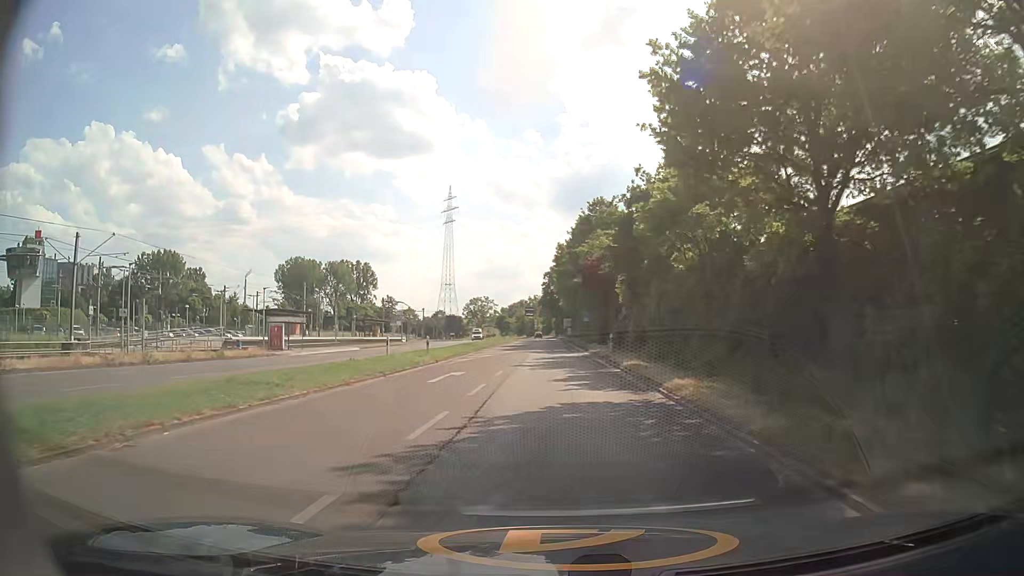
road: secondary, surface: asphalt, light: Day
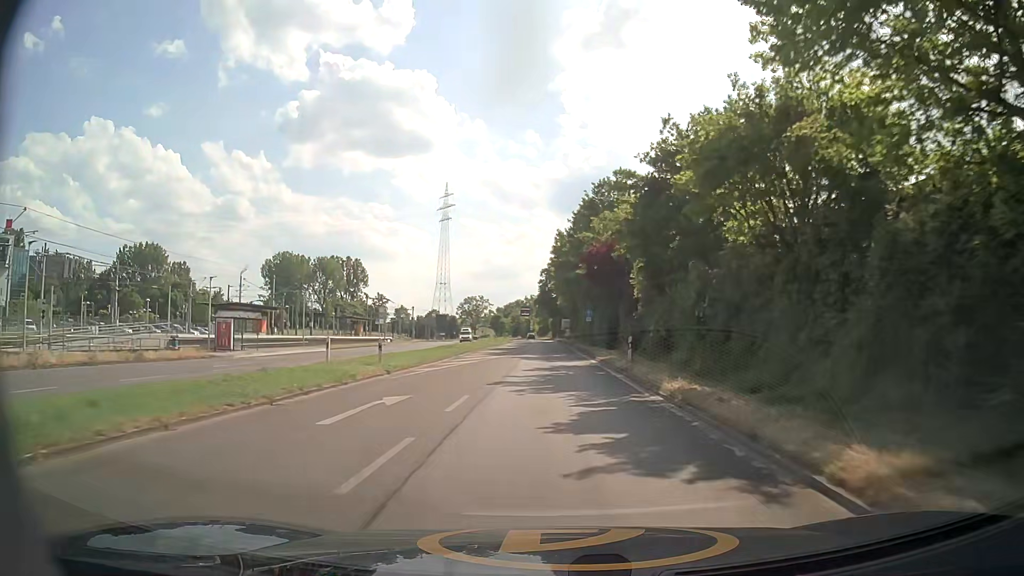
(0.0, +9.2) m; 0°
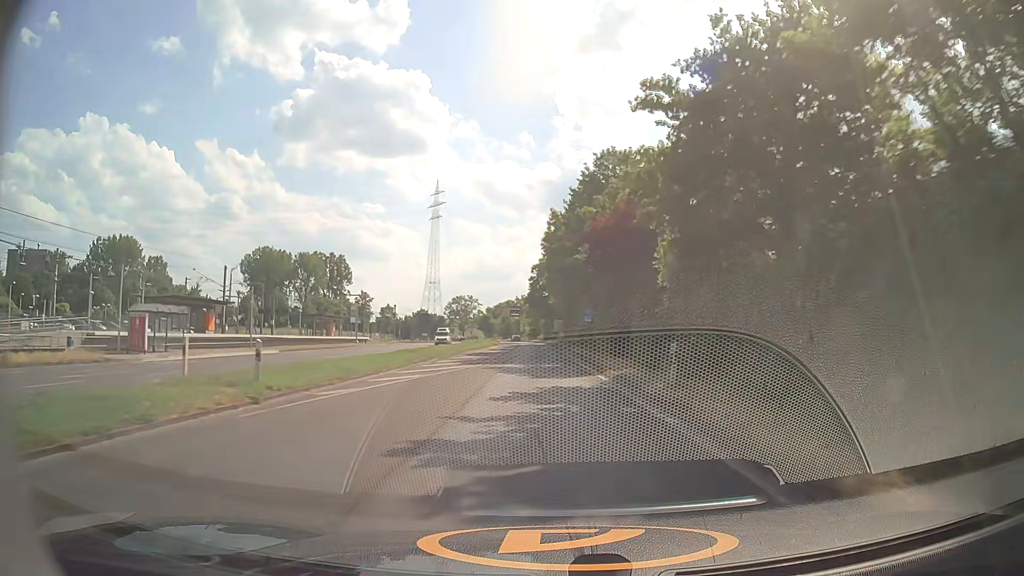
(+0.1, +10.4) m; +1°
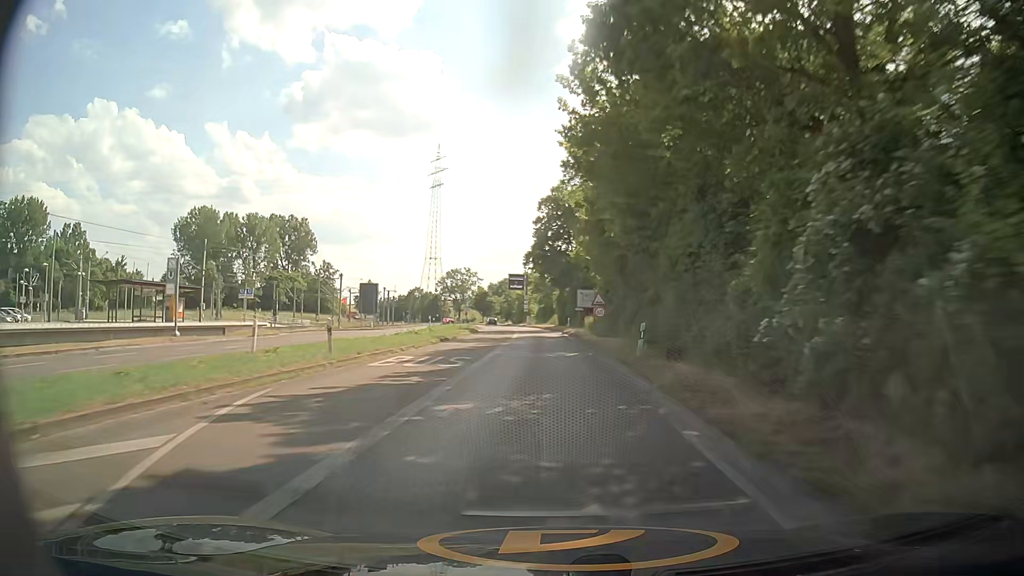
(-0.7, +46.3) m; -2°
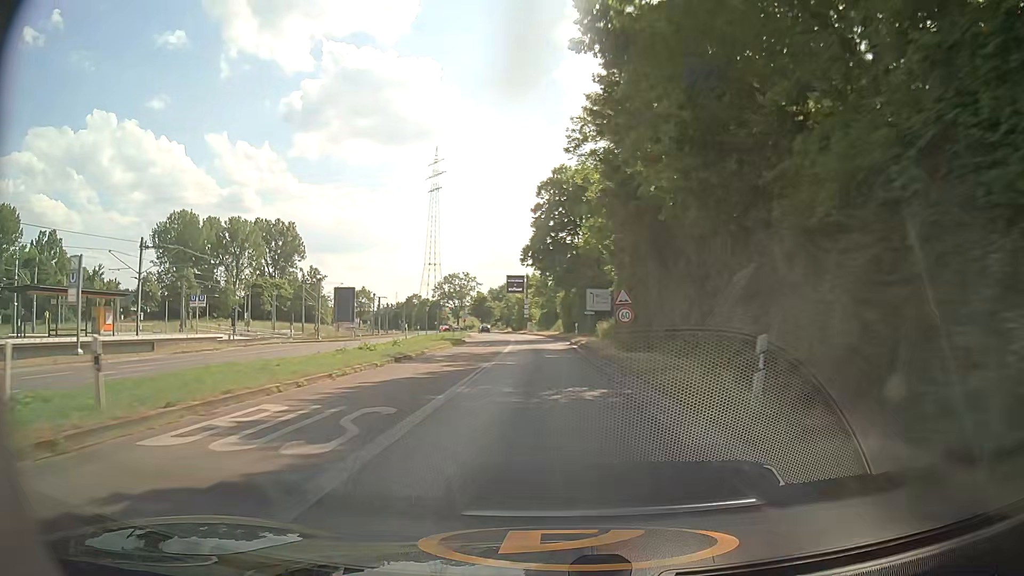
(+0.1, +10.5) m; 0°
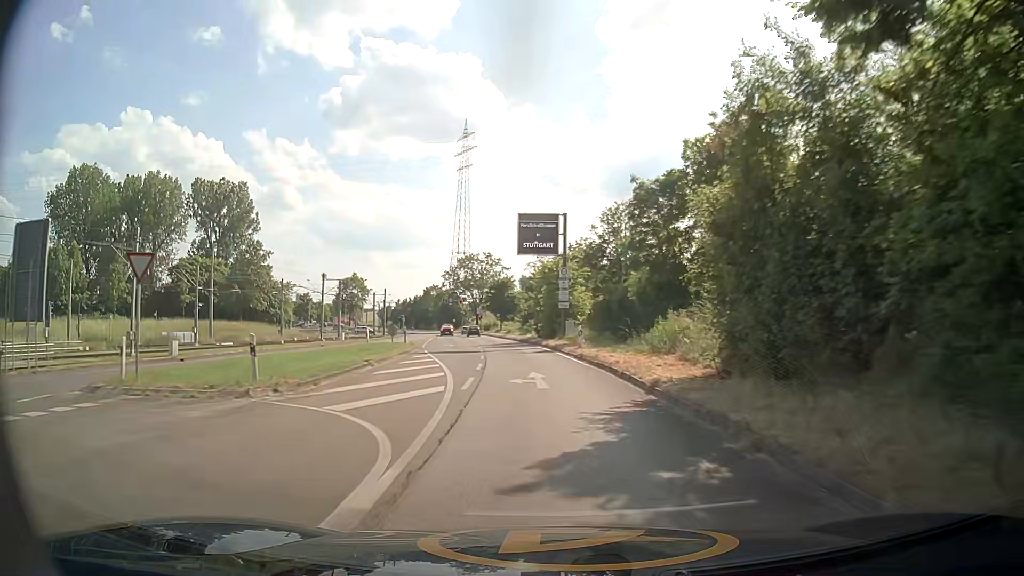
(-1.1, +49.4) m; -3°
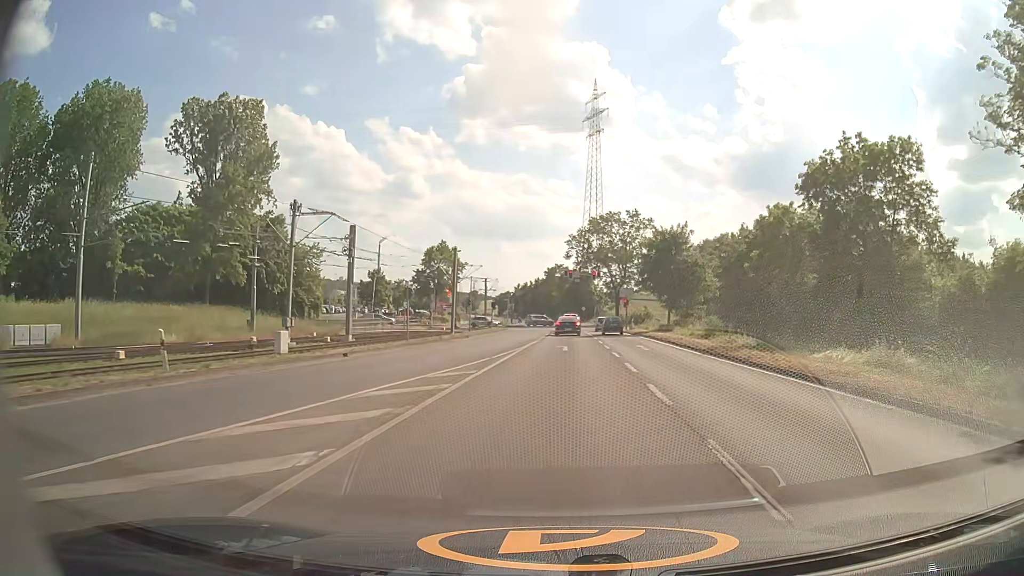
(-5.9, +44.4) m; -11°
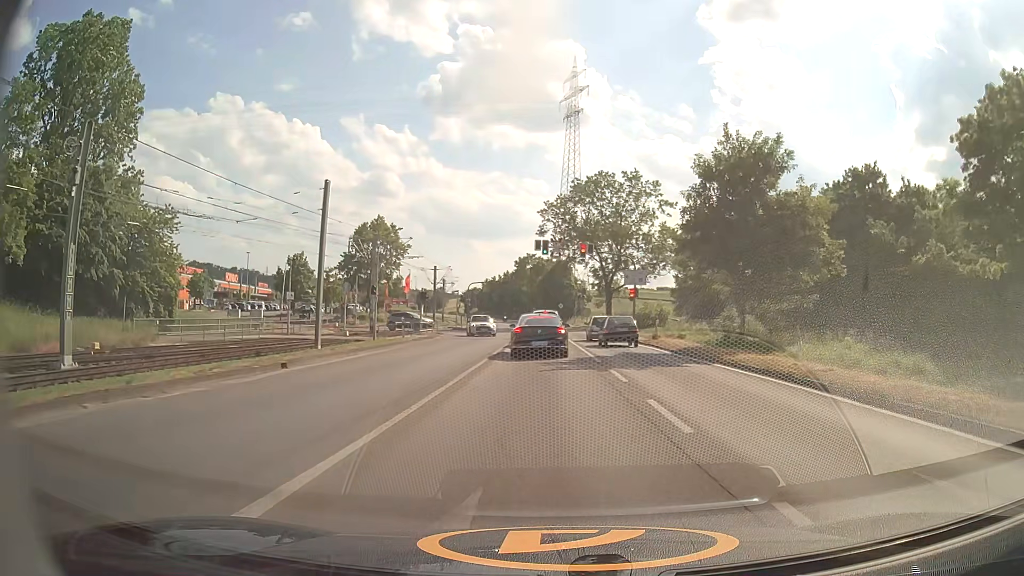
(+0.6, +26.2) m; +2°
